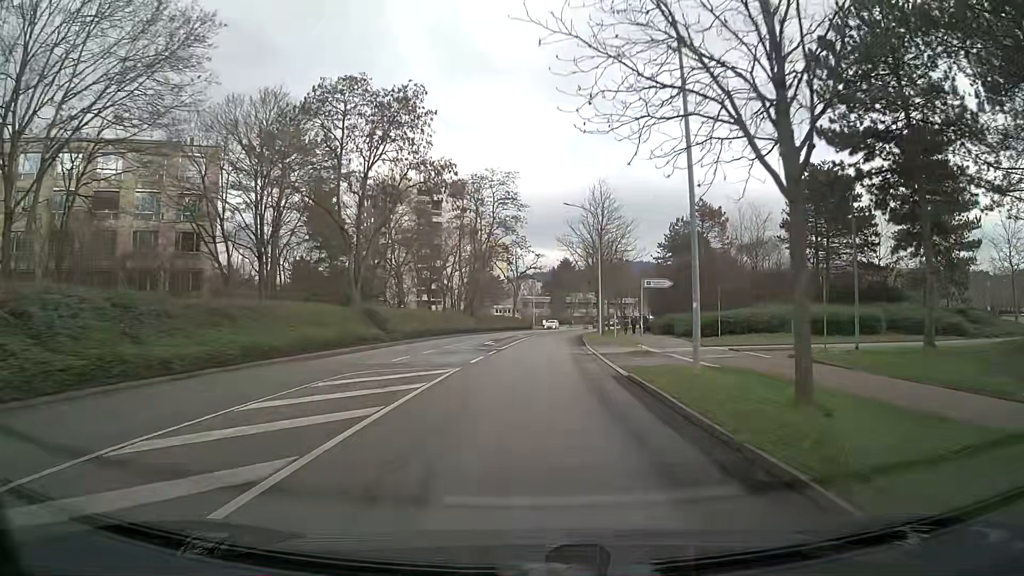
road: tertiary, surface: asphalt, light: Day
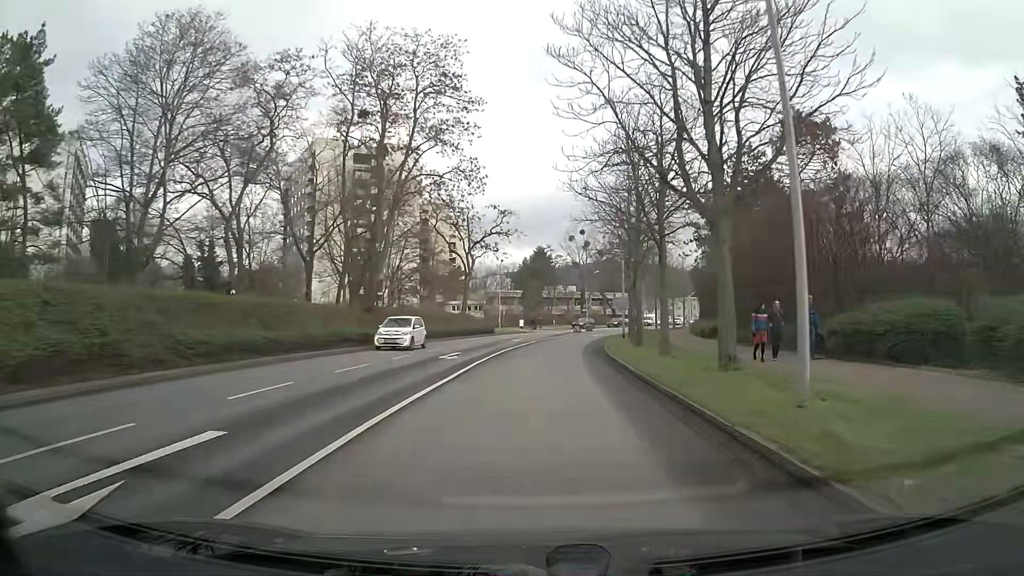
(+0.4, +37.2) m; +2°
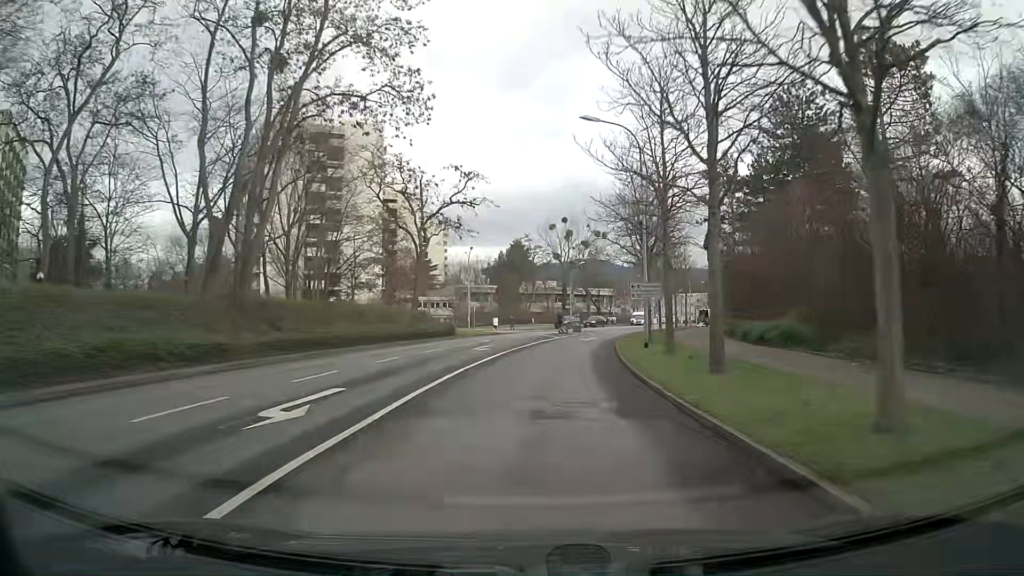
(+0.2, +14.7) m; +1°
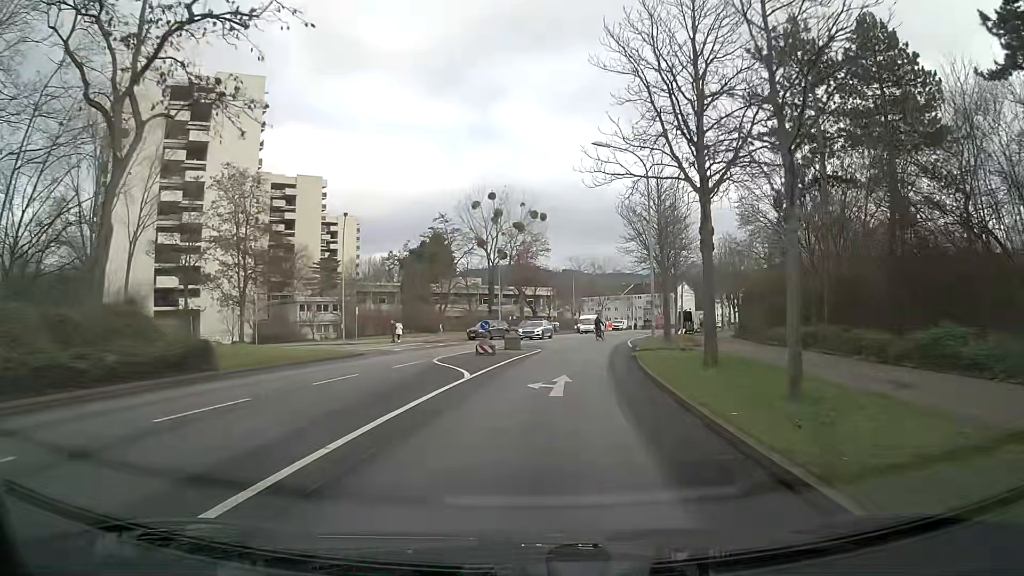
(+1.6, +28.8) m; +7°
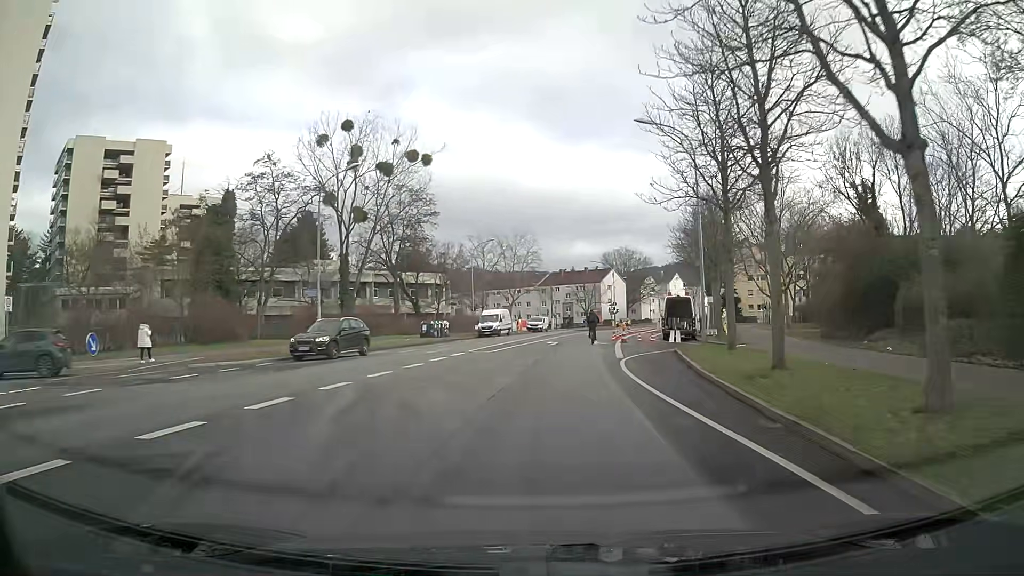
(+2.4, +34.5) m; +8°
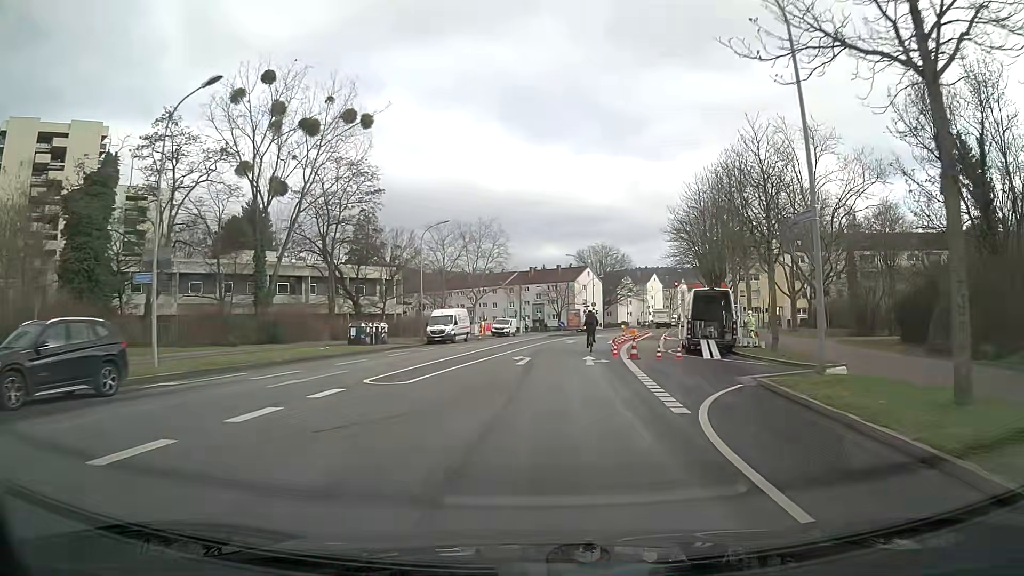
(+0.2, +13.4) m; +2°
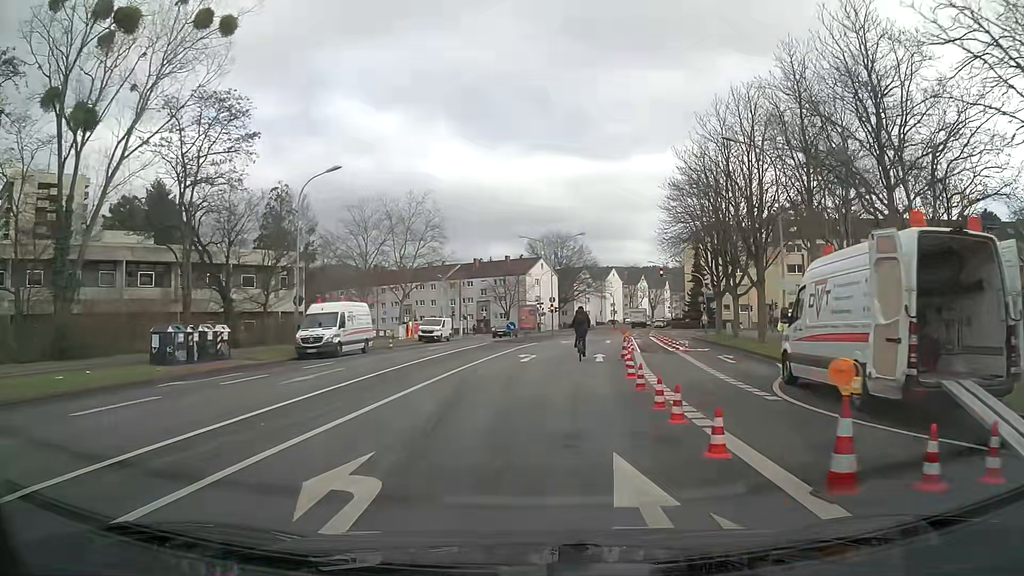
(+0.7, +18.4) m; +4°
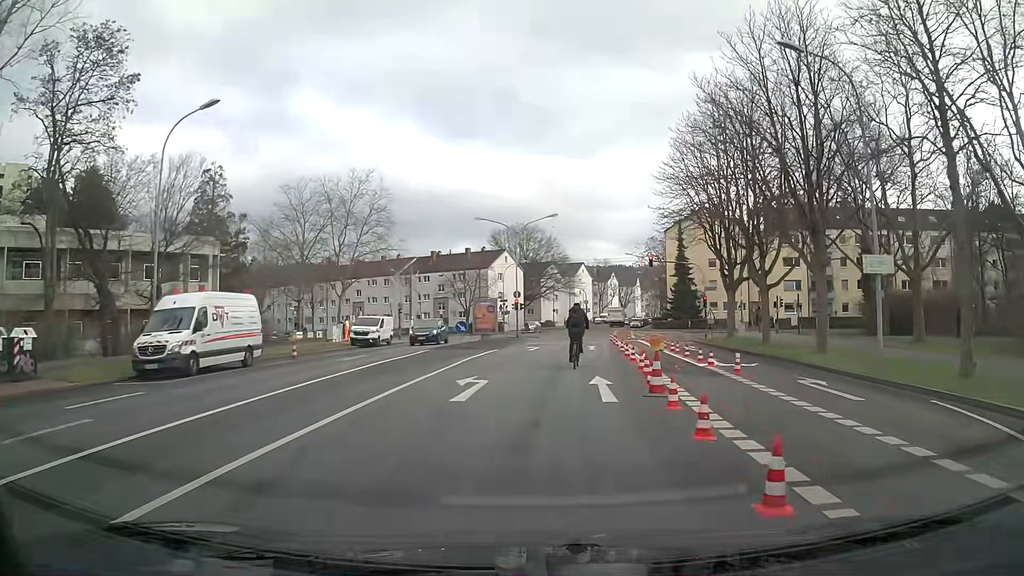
(+0.3, +10.8) m; +3°
